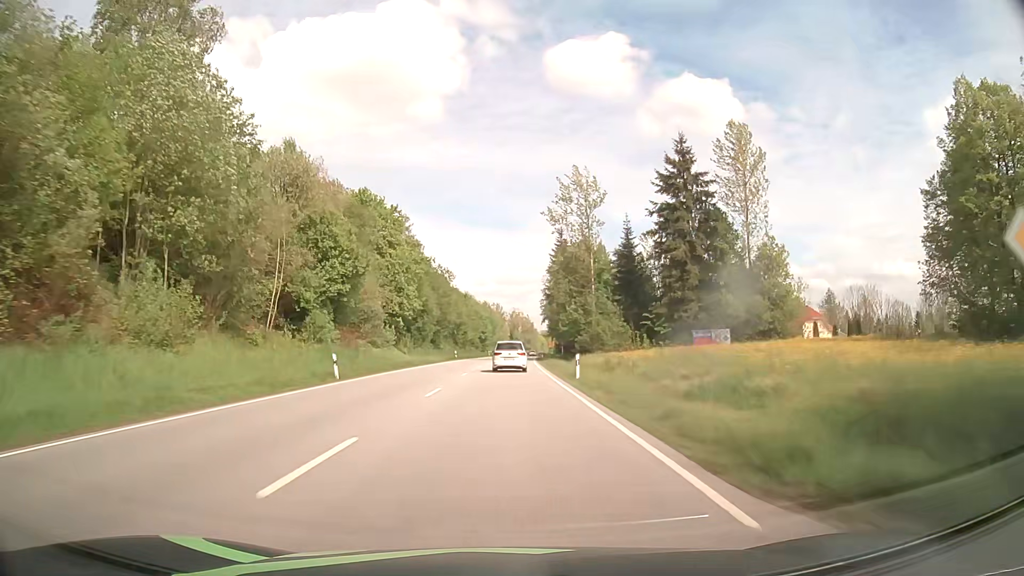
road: primary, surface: asphalt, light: Day
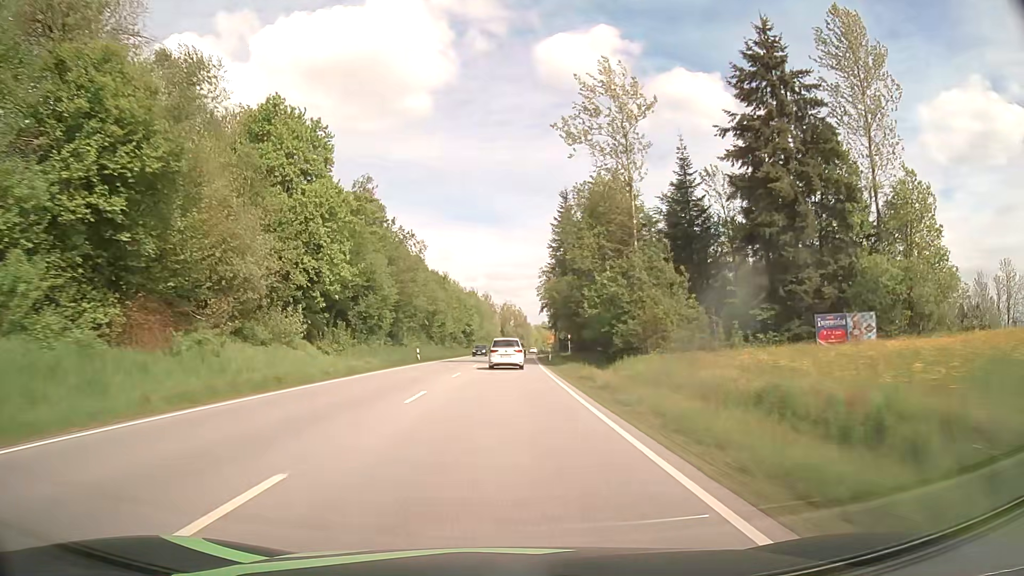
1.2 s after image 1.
(+0.1, +26.8) m; 0°
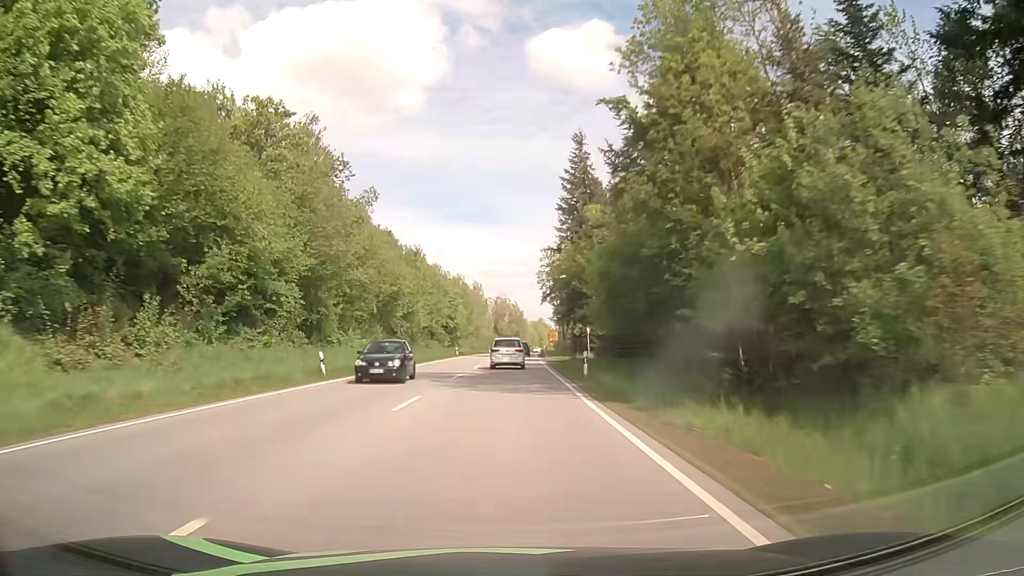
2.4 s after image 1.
(+0.1, +25.9) m; +1°
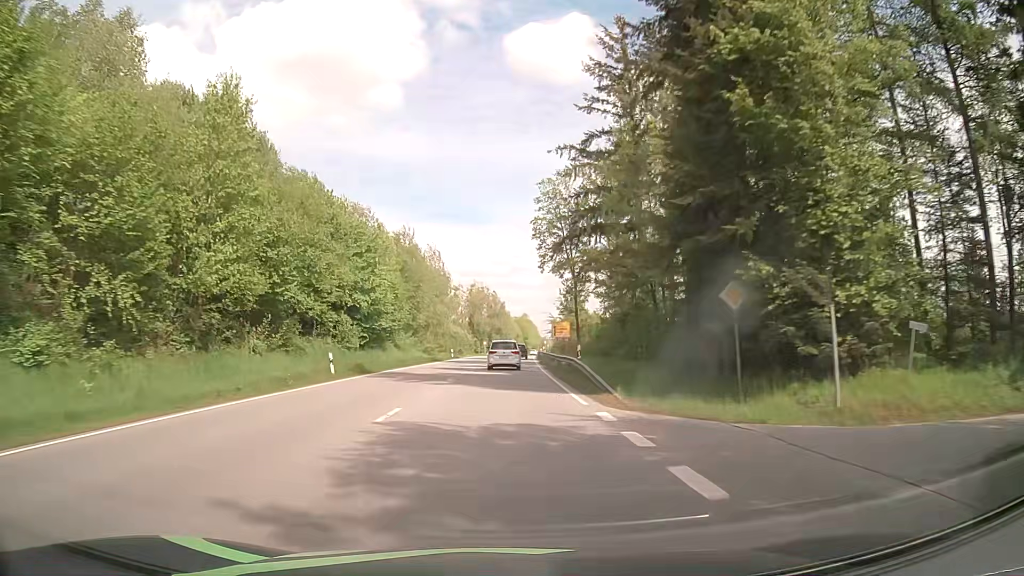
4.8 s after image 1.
(+0.6, +49.6) m; +2°
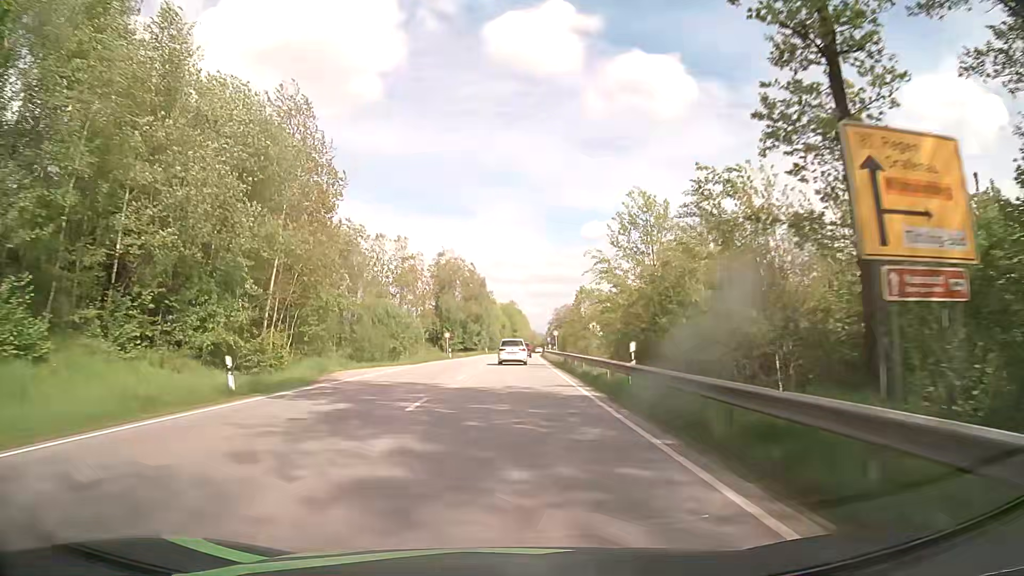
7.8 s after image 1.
(+0.5, +58.8) m; +1°
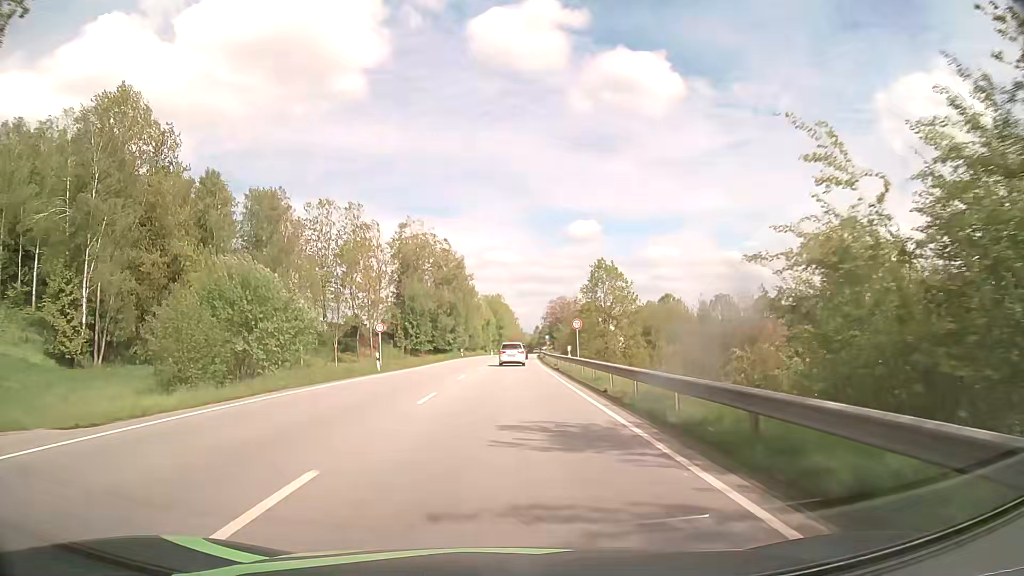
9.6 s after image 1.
(+0.5, +33.2) m; +2°
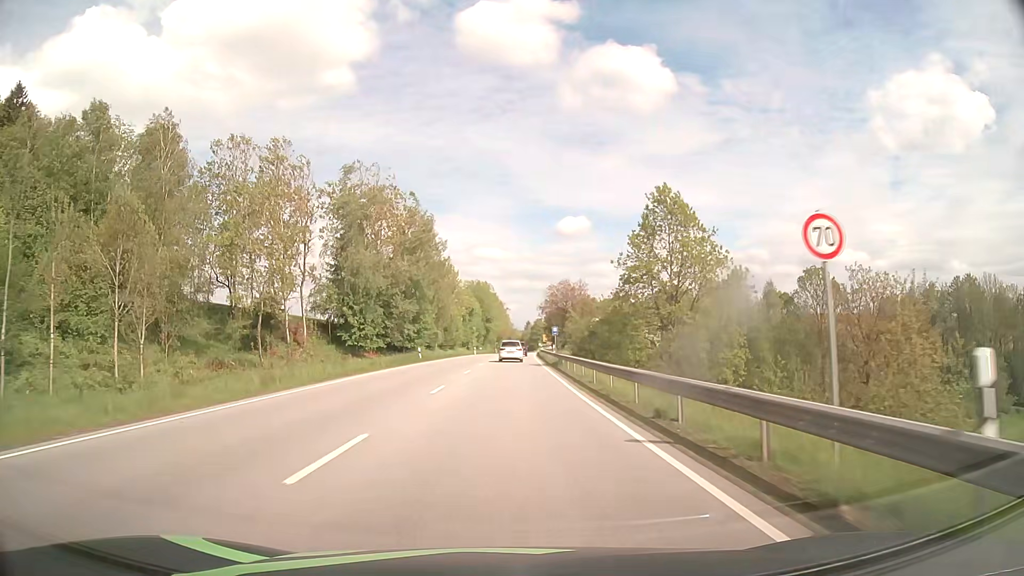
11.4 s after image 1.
(+0.2, +32.8) m; +1°
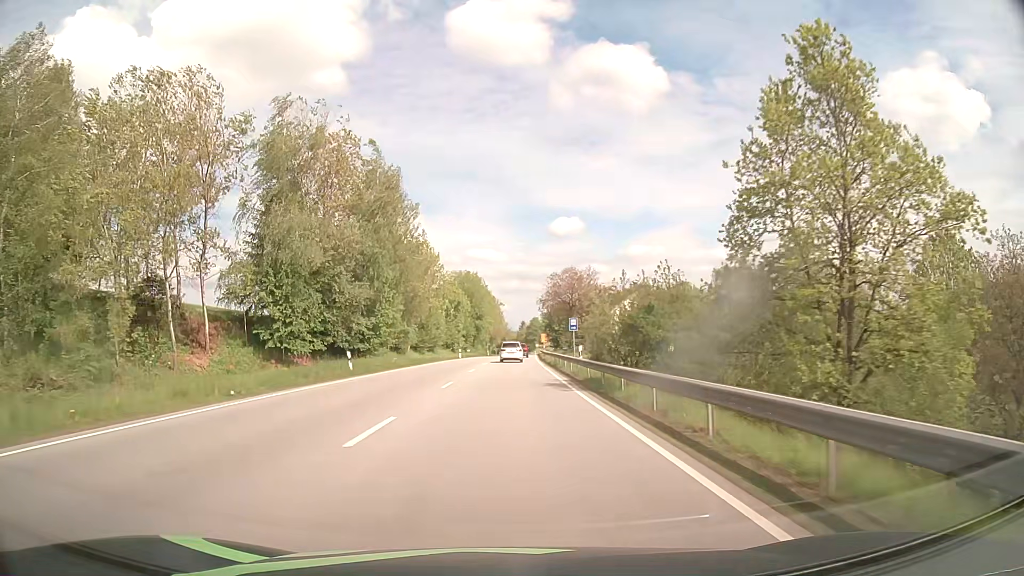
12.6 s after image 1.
(+0.1, +21.8) m; +1°
(0, +10) (0, +20) (0, +30) (0, +40) (+1, +50) (+1, +60) (+1, +70) (+2, +80) (+2, +90) (+2, +100) m
